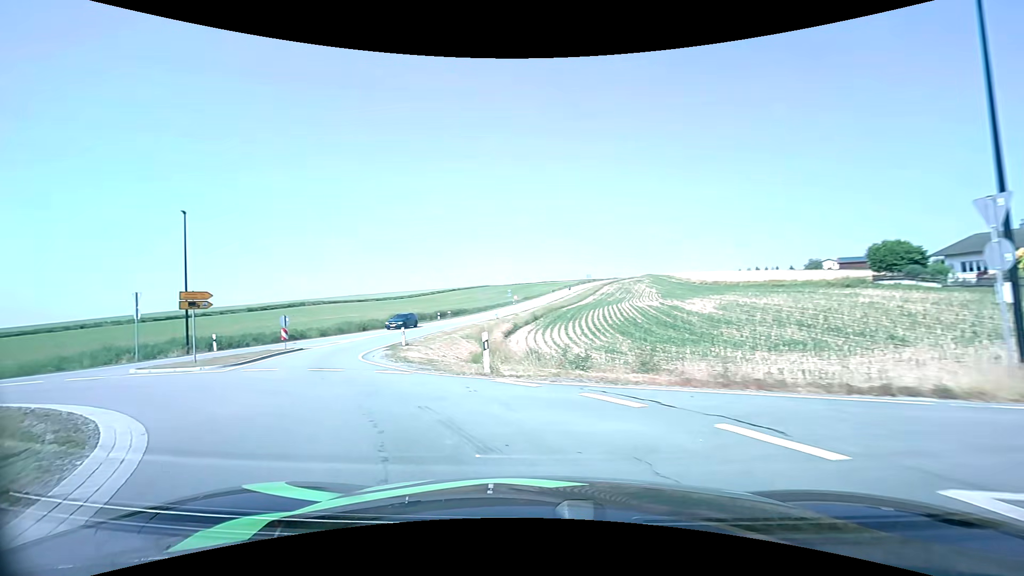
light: Day
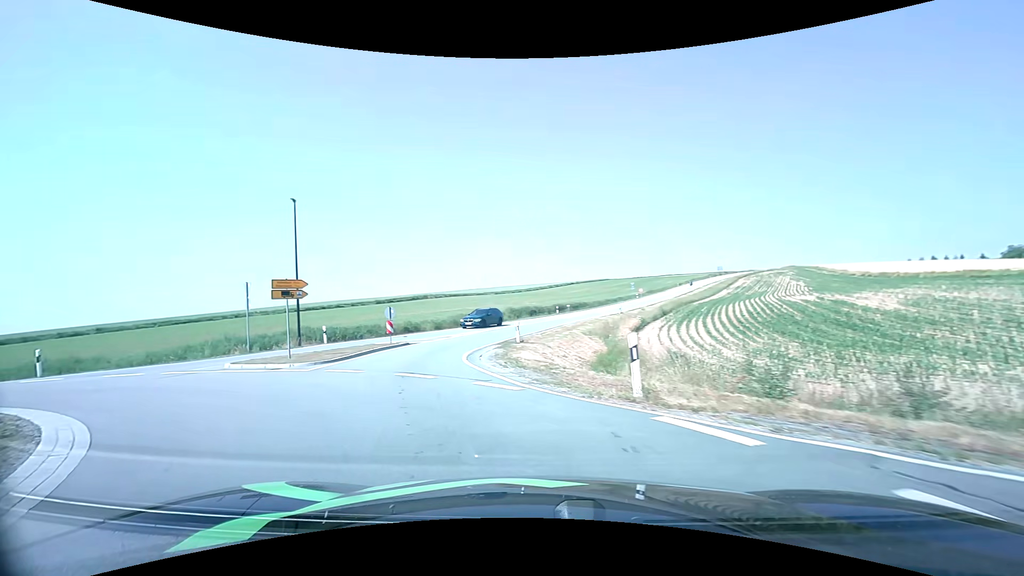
(-0.5, +4.4) m; -13°
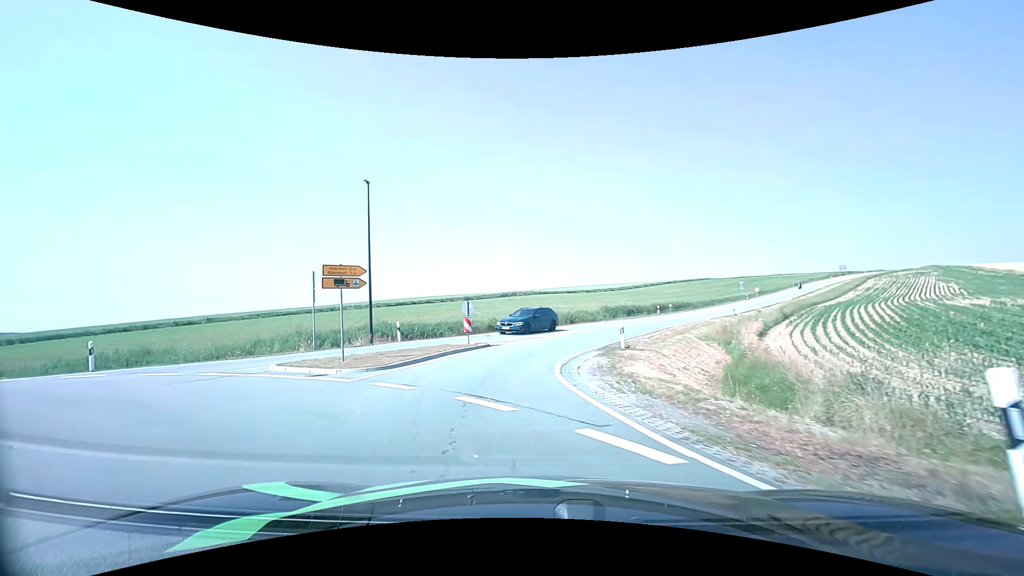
(-0.4, +4.4) m; -10°
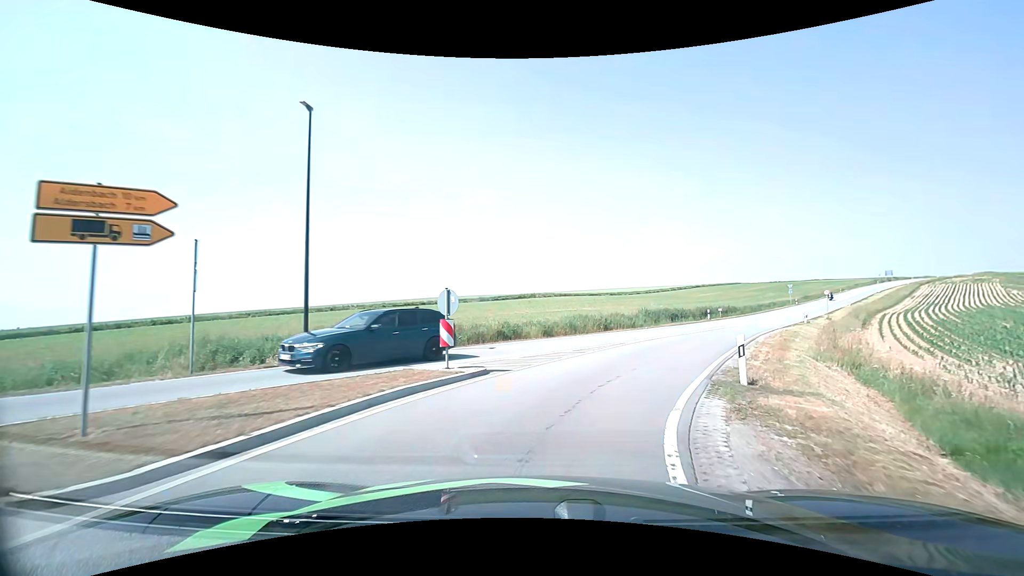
(-0.4, +9.6) m; -2°
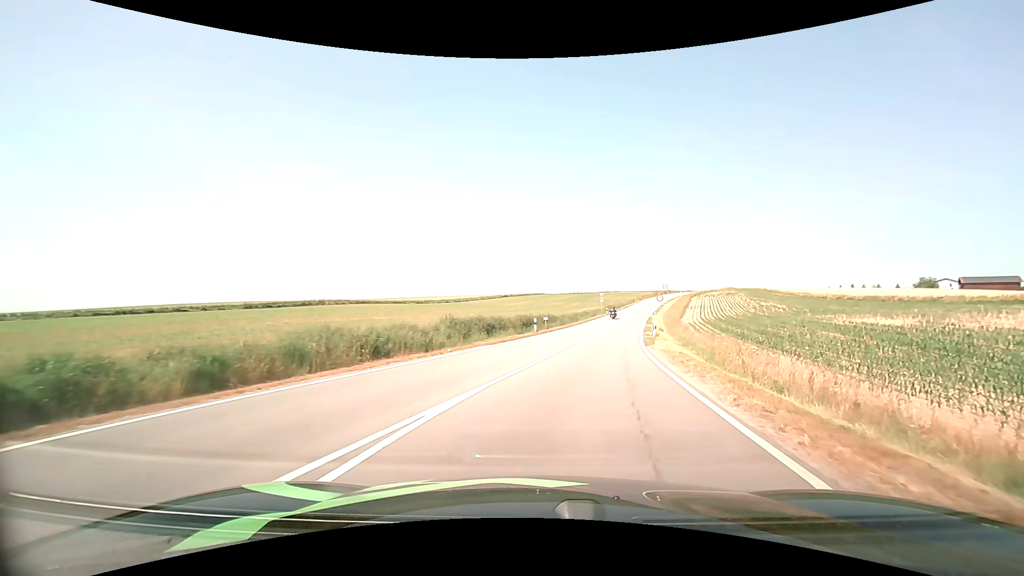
(+3.0, +16.4) m; +21°
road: tertiary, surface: asphalt
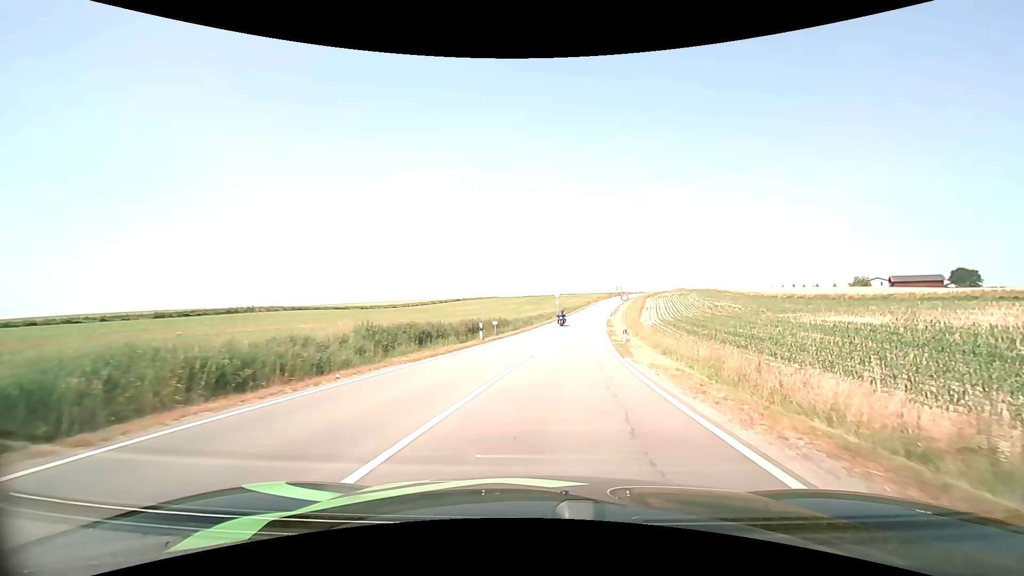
(+0.3, +6.4) m; +5°
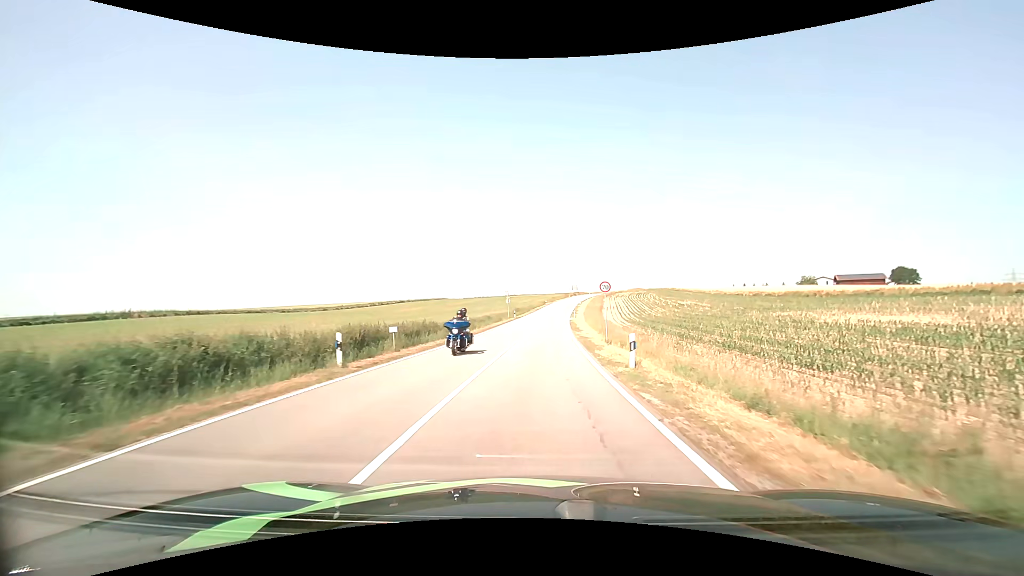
(+0.8, +14.3) m; +6°
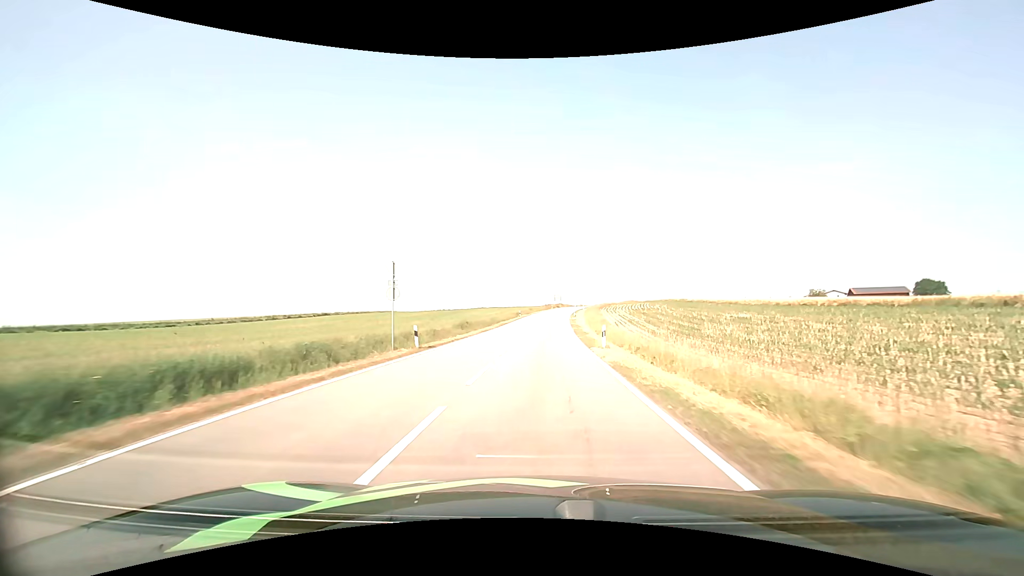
(+0.7, +44.8) m; +2°
(0, +10) (0, +20) (0, +30) (+1, +40) (+1, +50) (+2, +60) (+3, +70) (+4, +80) (+5, +90) (+6, +100) m
